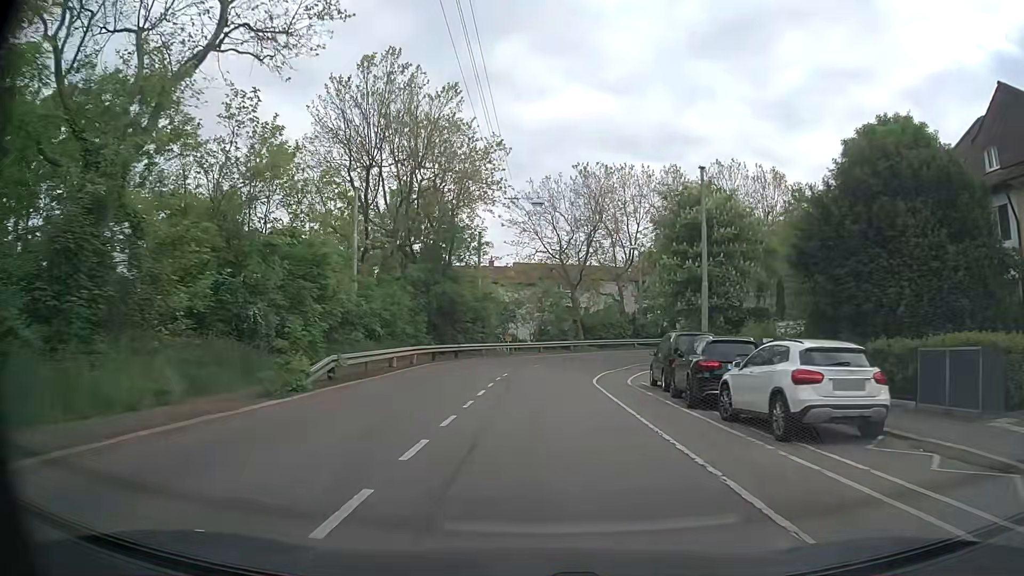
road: secondary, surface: asphalt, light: Day
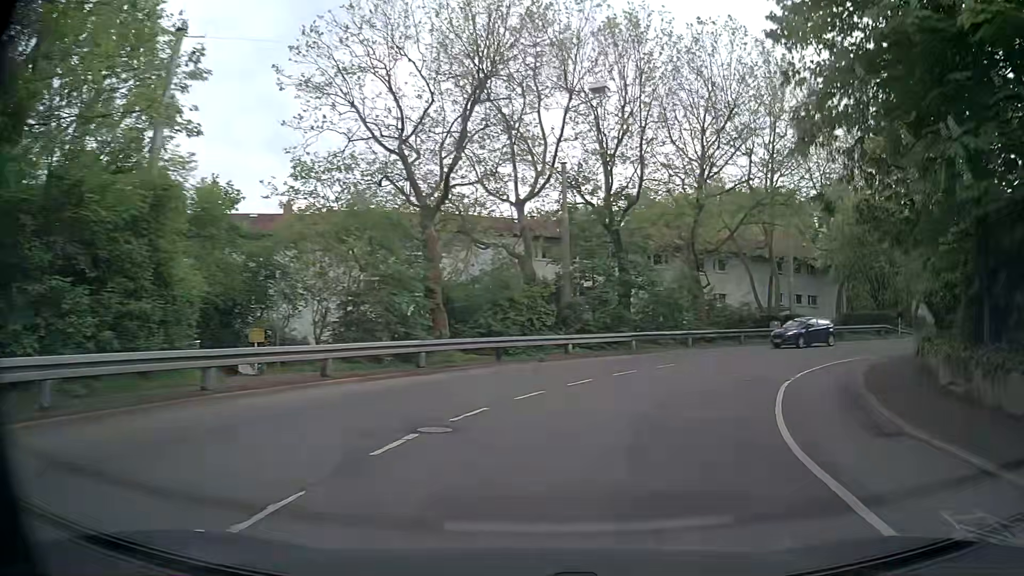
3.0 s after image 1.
(+1.2, +32.9) m; +11°
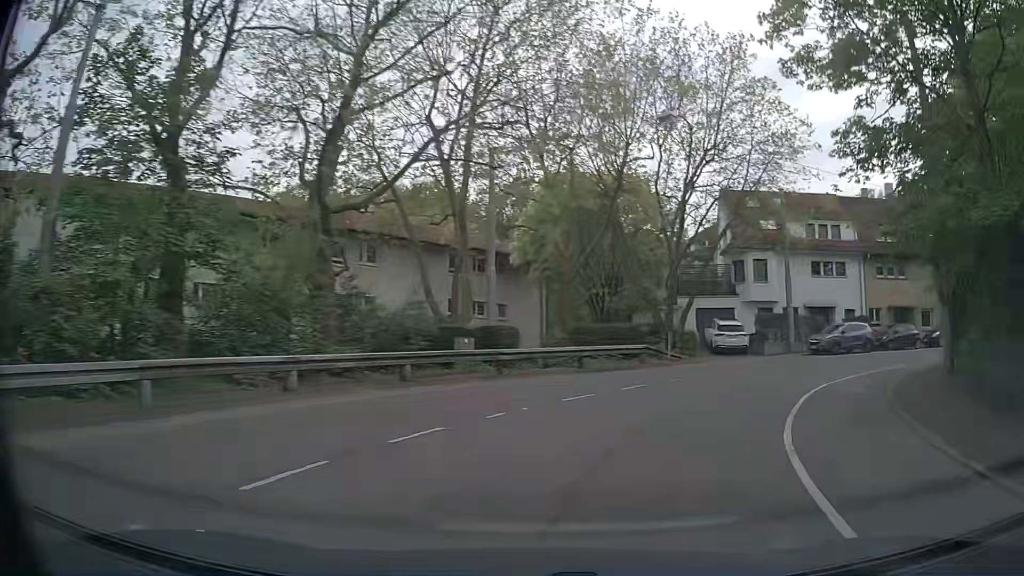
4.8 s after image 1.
(+4.2, +16.9) m; +31°
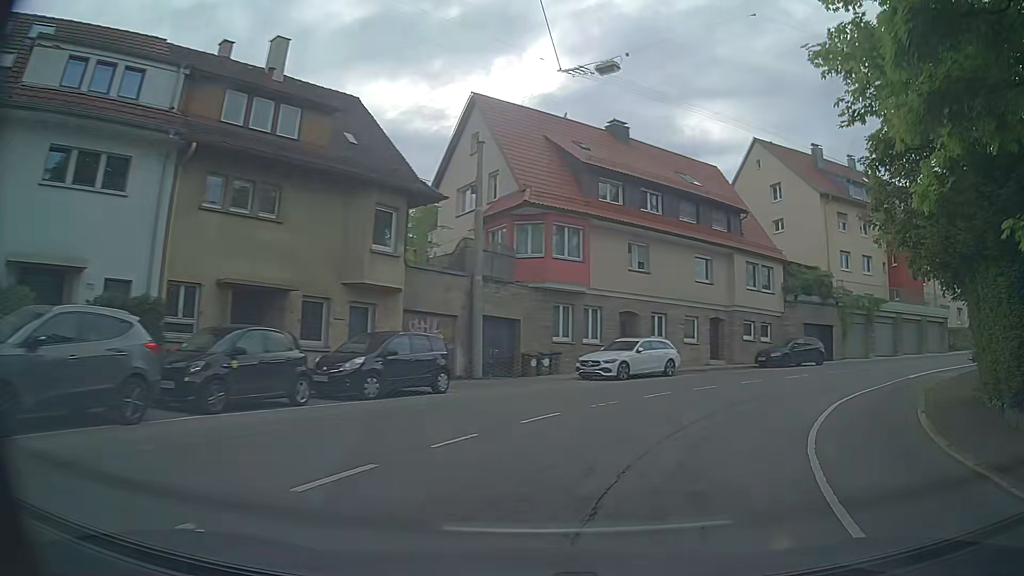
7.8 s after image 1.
(+12.4, +24.5) m; +56°
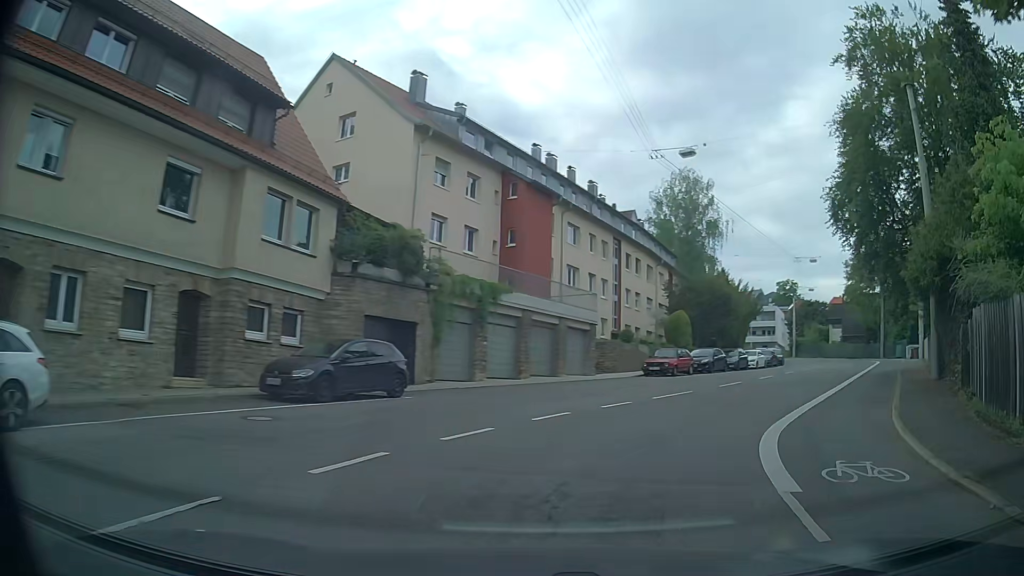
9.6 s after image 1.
(+5.6, +16.3) m; +38°
(+2, +10) (+6, +19) (+12, +27) (+18, +35) (+23, +43) (+29, +52) (+33, +61) (+35, +71) (+36, +81) (+34, +91) m
